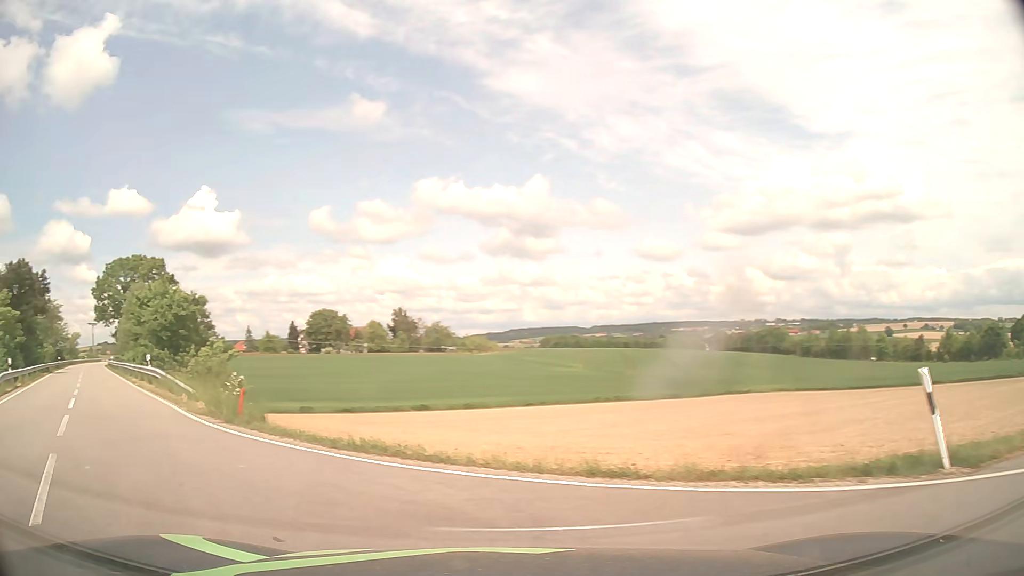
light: Day
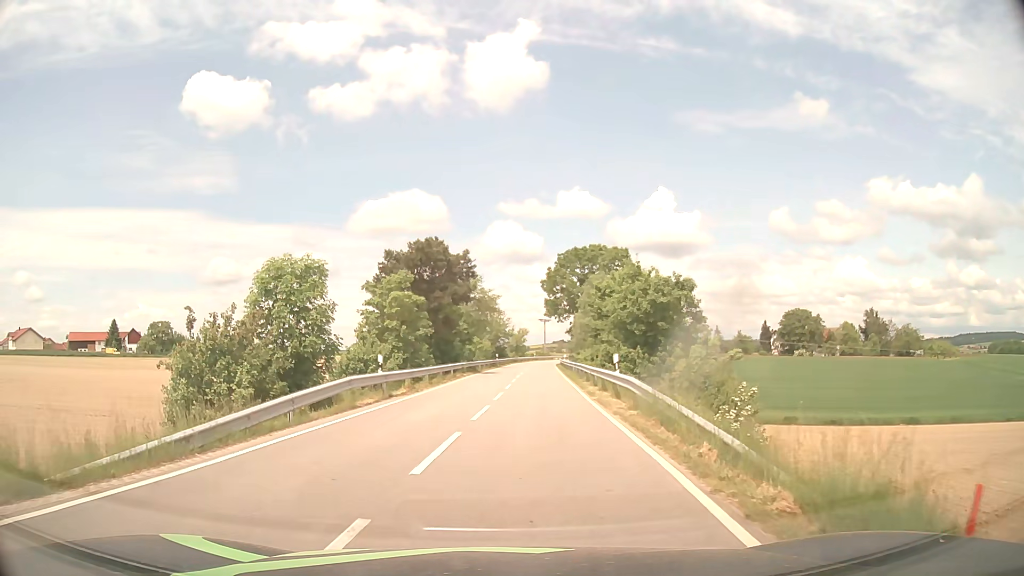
(-4.5, +9.4) m; -41°
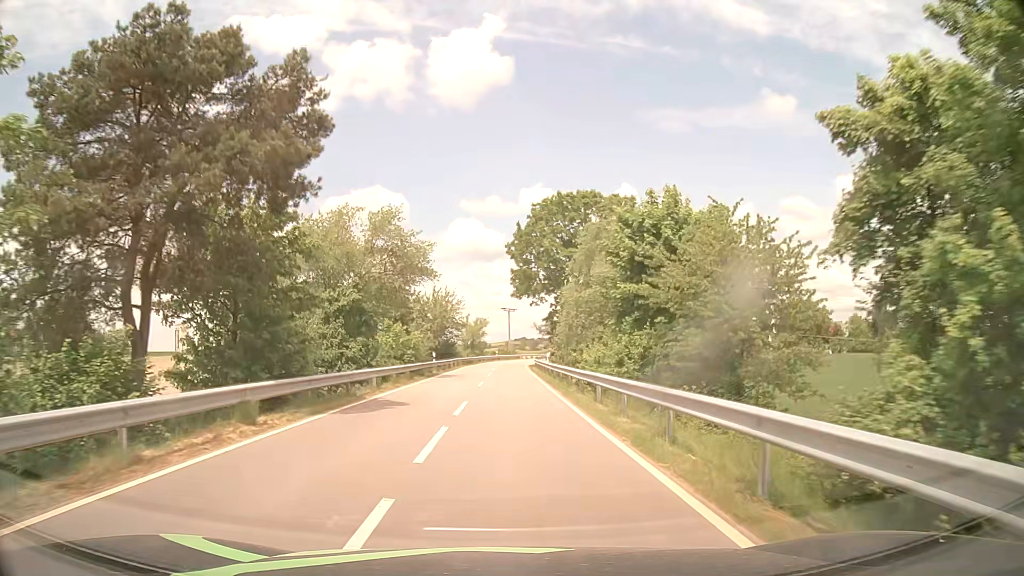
(+1.1, +30.0) m; +3°
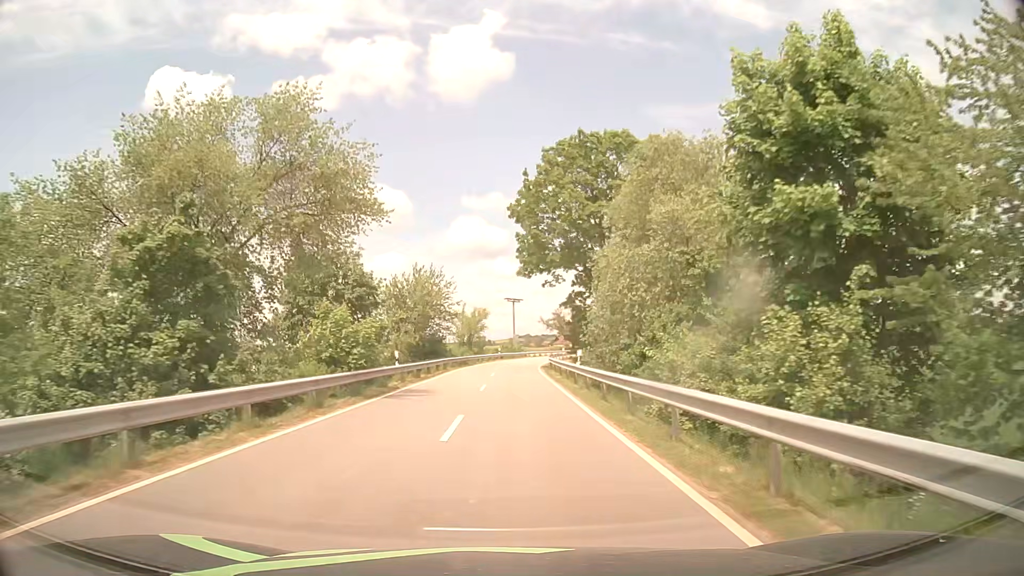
(-0.1, +16.4) m; 0°
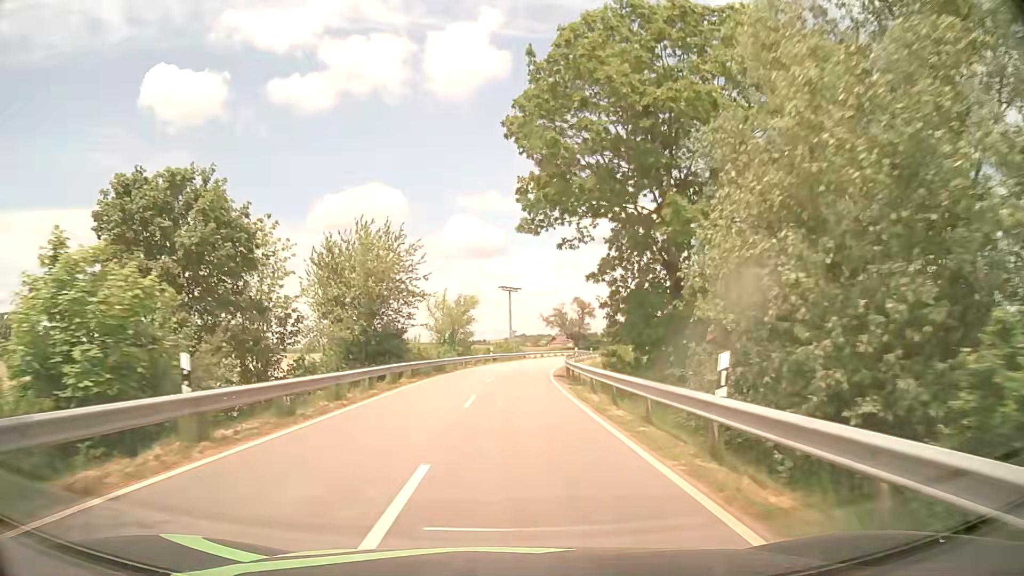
(-0.1, +18.3) m; 0°
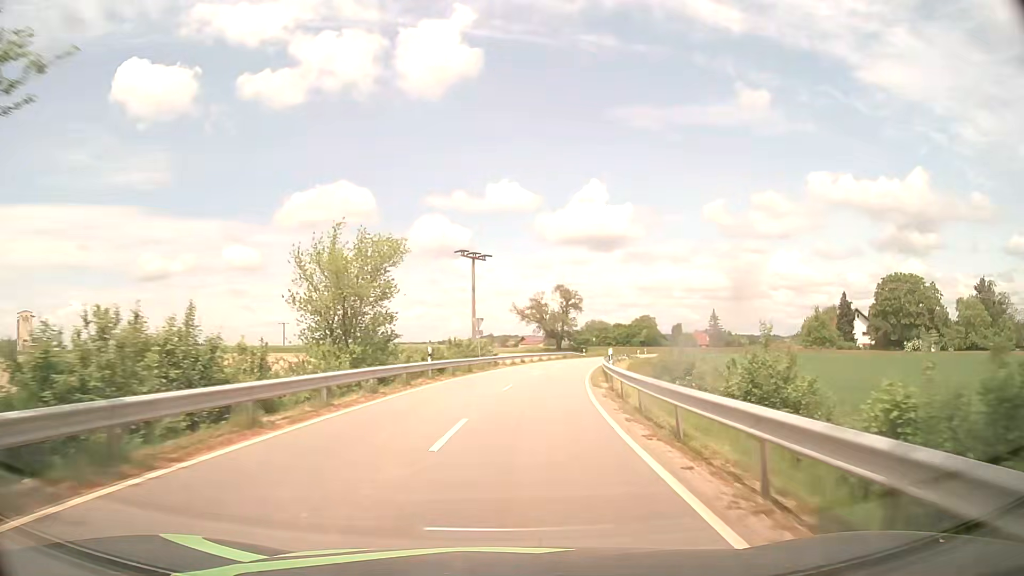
(+0.4, +30.4) m; +3°
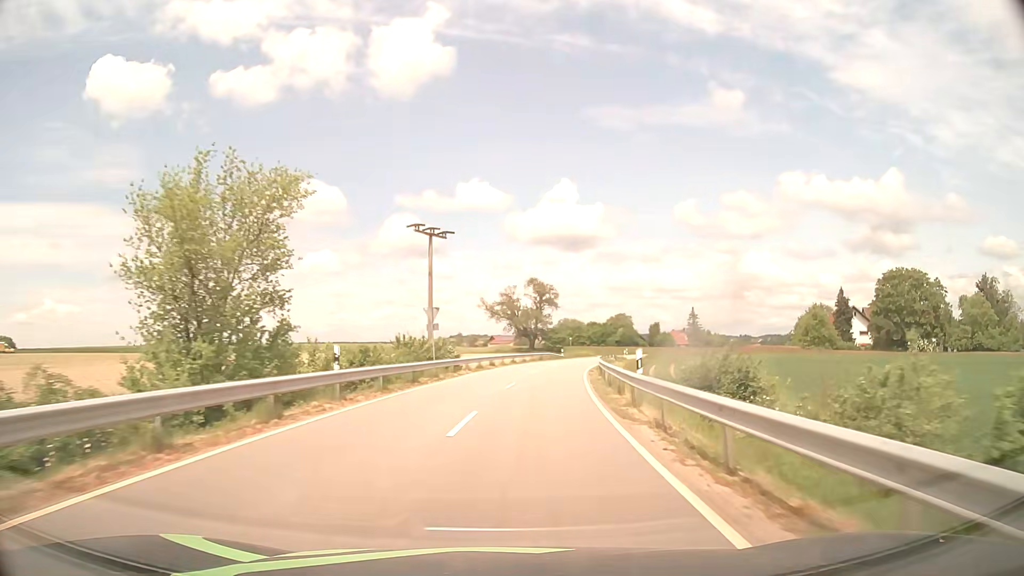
(+0.2, +10.9) m; +2°
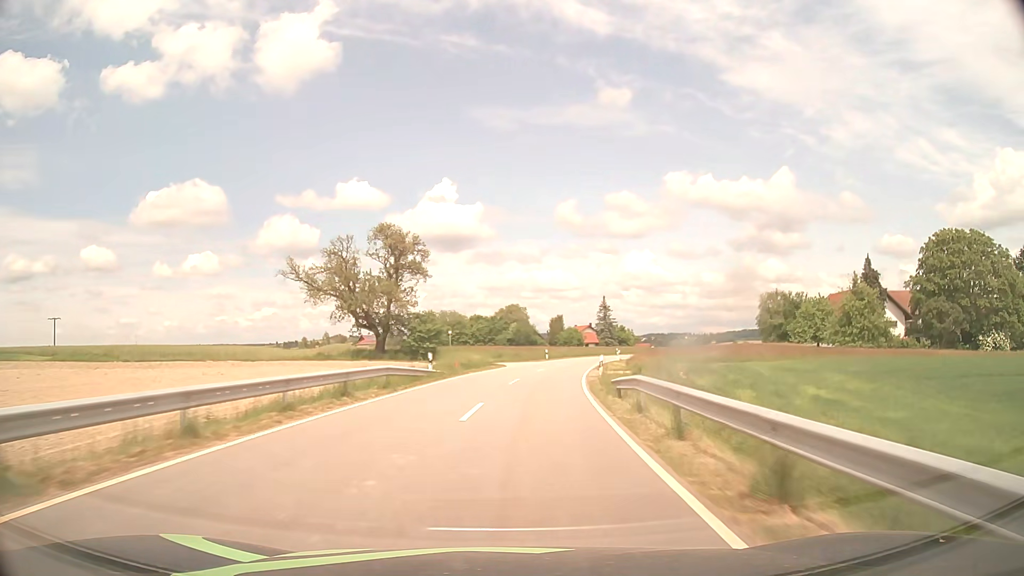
(+4.3, +46.5) m; +10°
